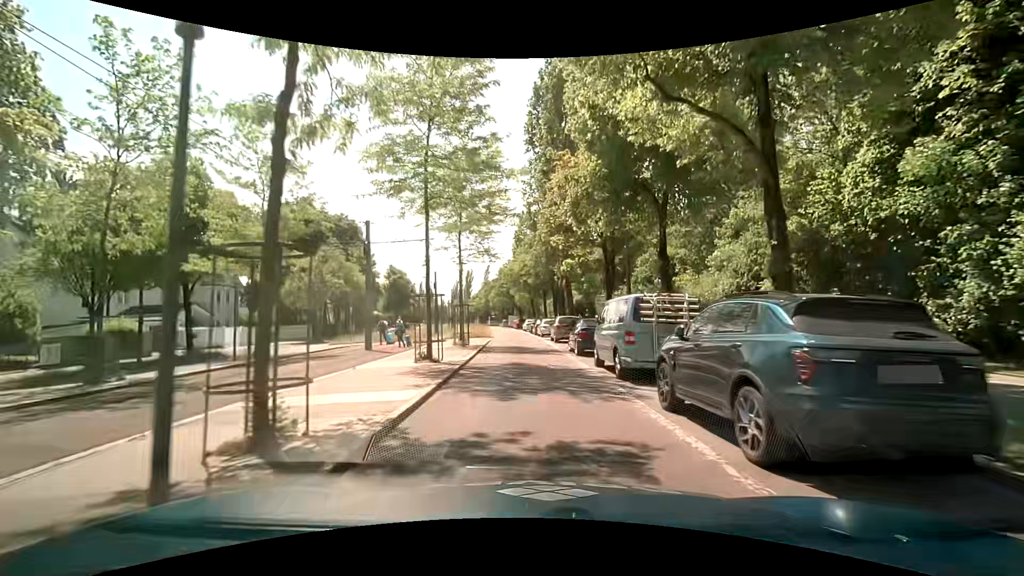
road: secondary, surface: asphalt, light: Day
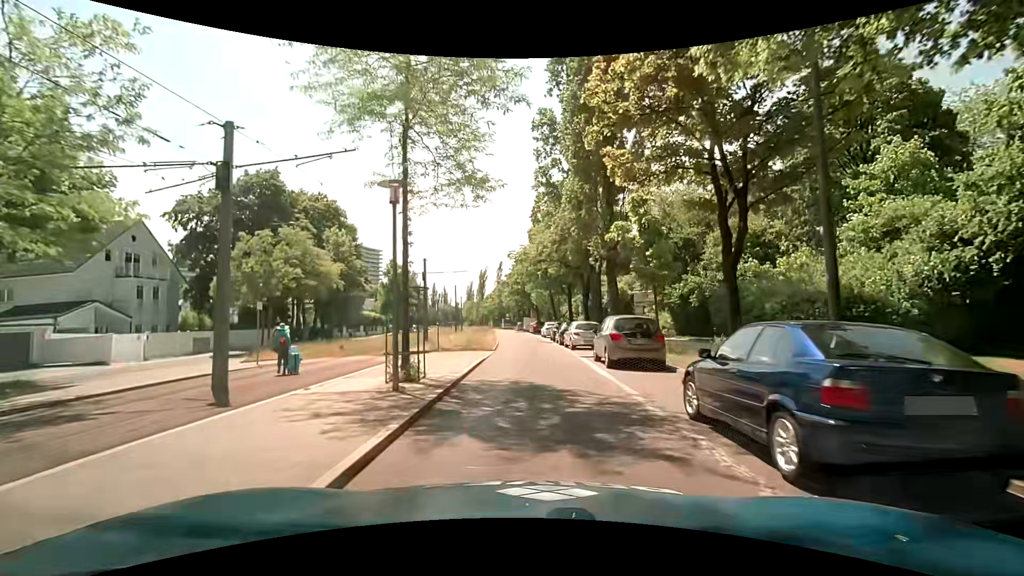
(-0.3, +14.5) m; -1°
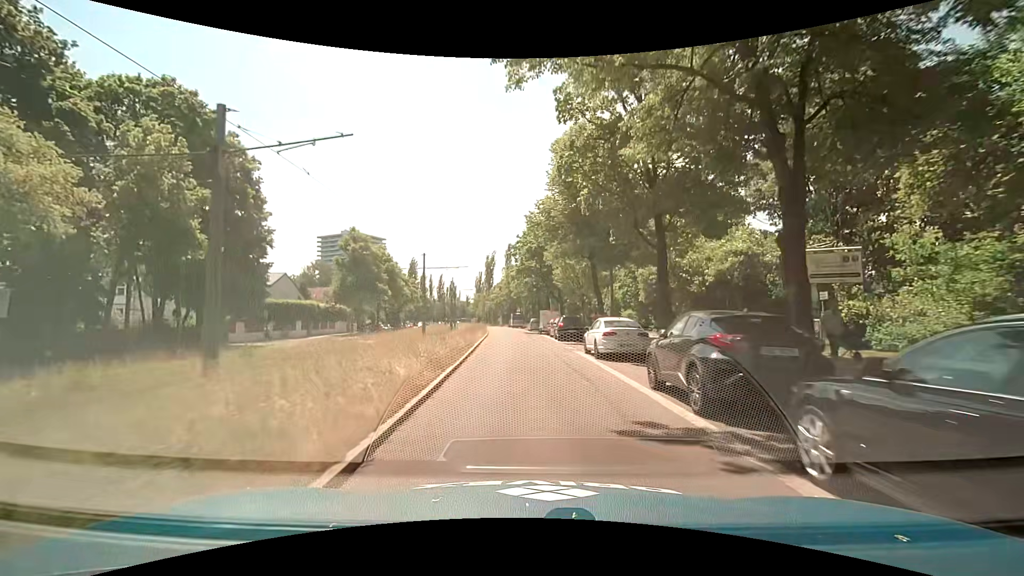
(-0.9, +30.1) m; -3°
(0, +10) (0, +20) (-1, +30) (-1, +40) (-2, +50) (-3, +60) (-4, +70) (-5, +80) (-6, +90) (-7, +100) m
